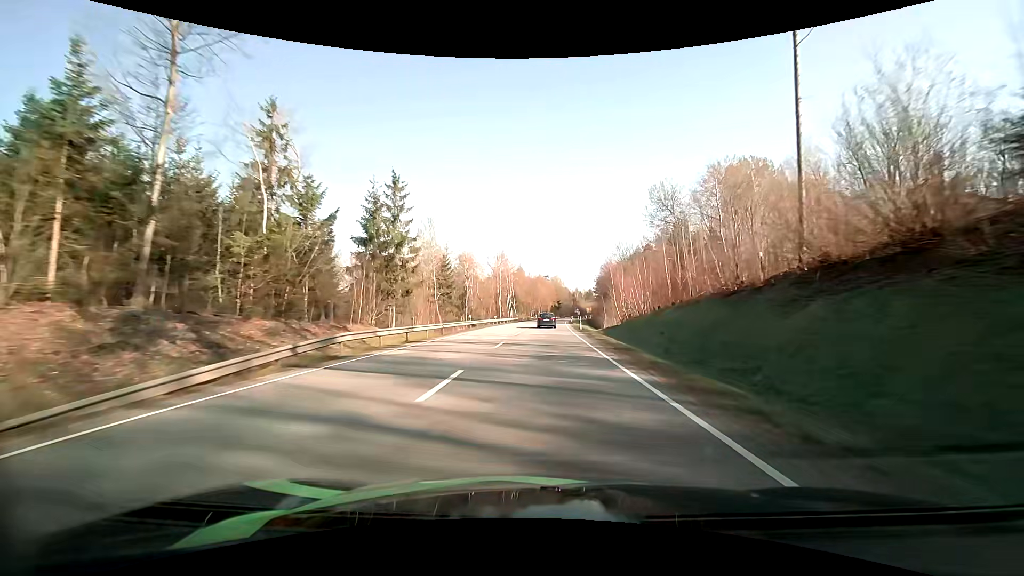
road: primary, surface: asphalt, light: Day
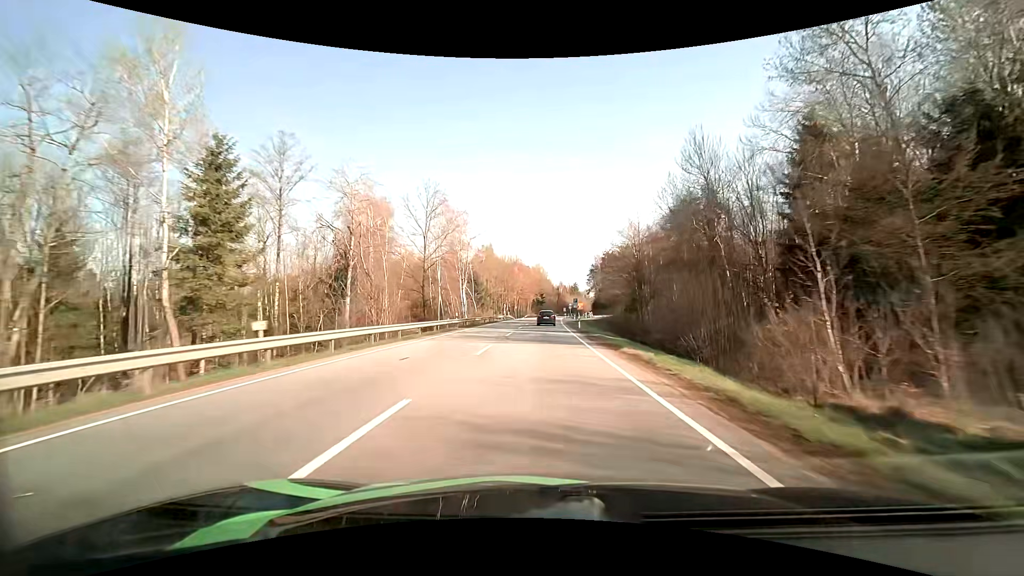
(+1.1, +51.7) m; +2°
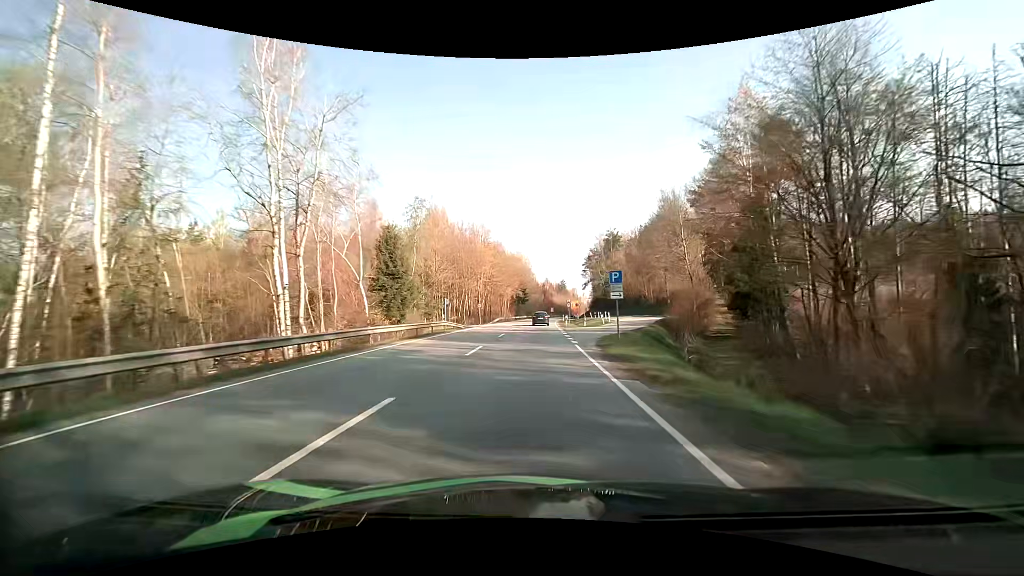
(+0.8, +47.5) m; +2°
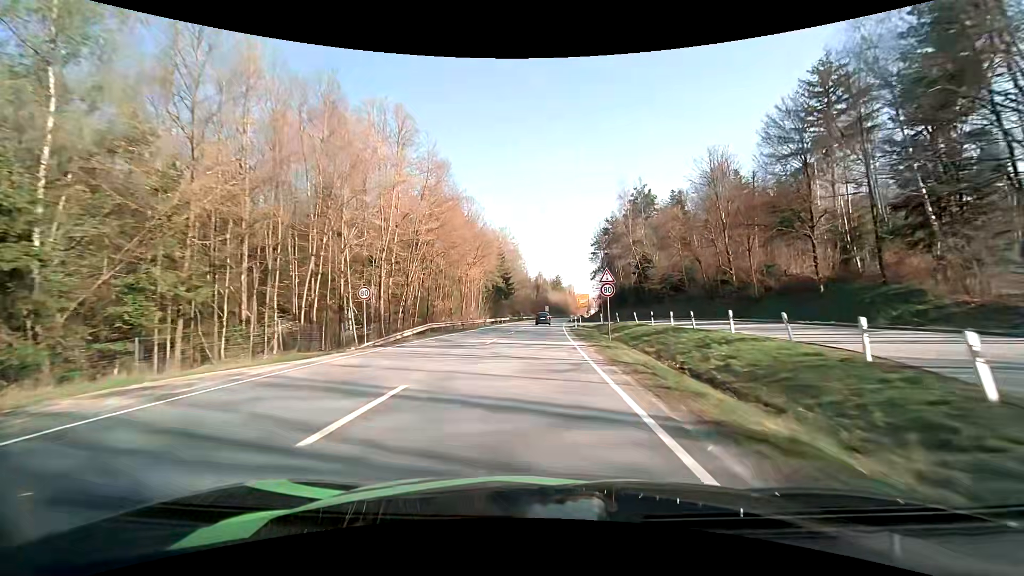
(+0.5, +46.8) m; +1°
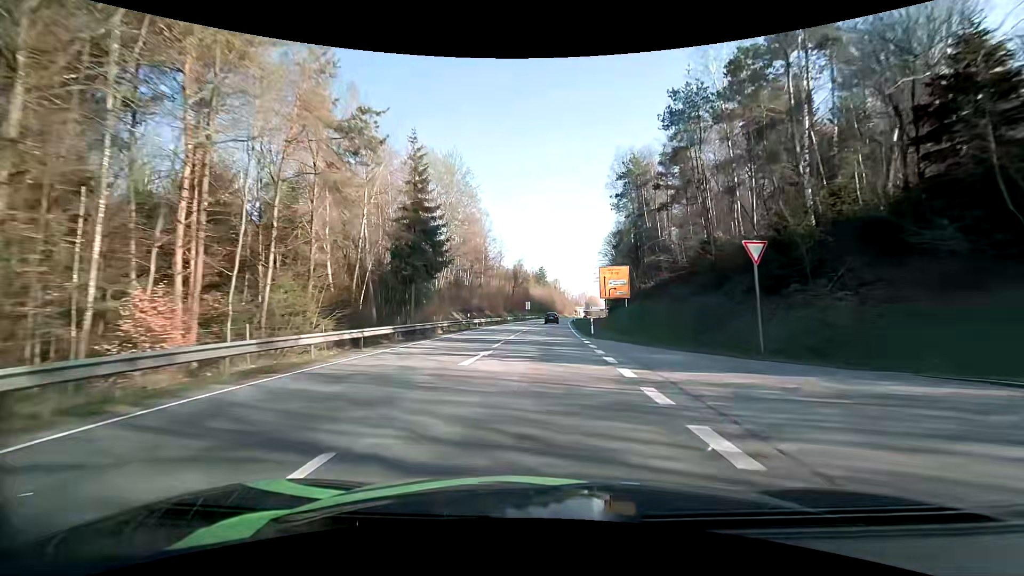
(+1.2, +56.9) m; +2°
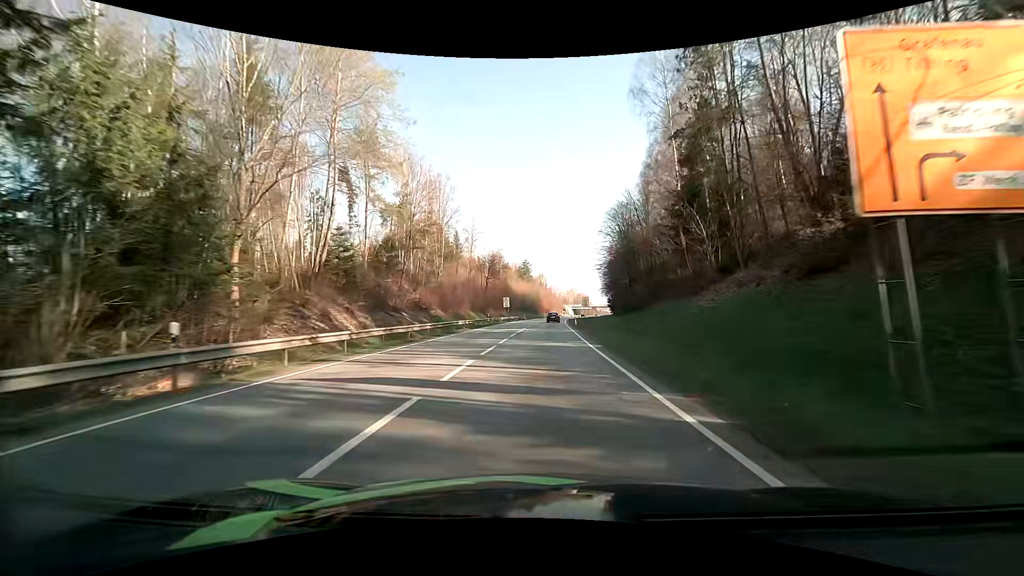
(+0.8, +33.6) m; +2°
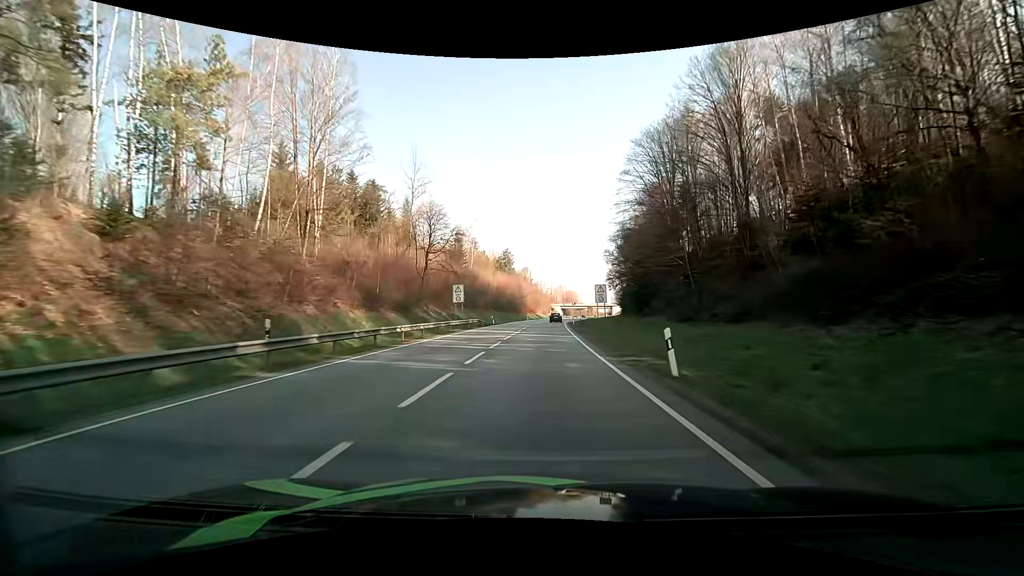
(+0.6, +44.6) m; +2°
